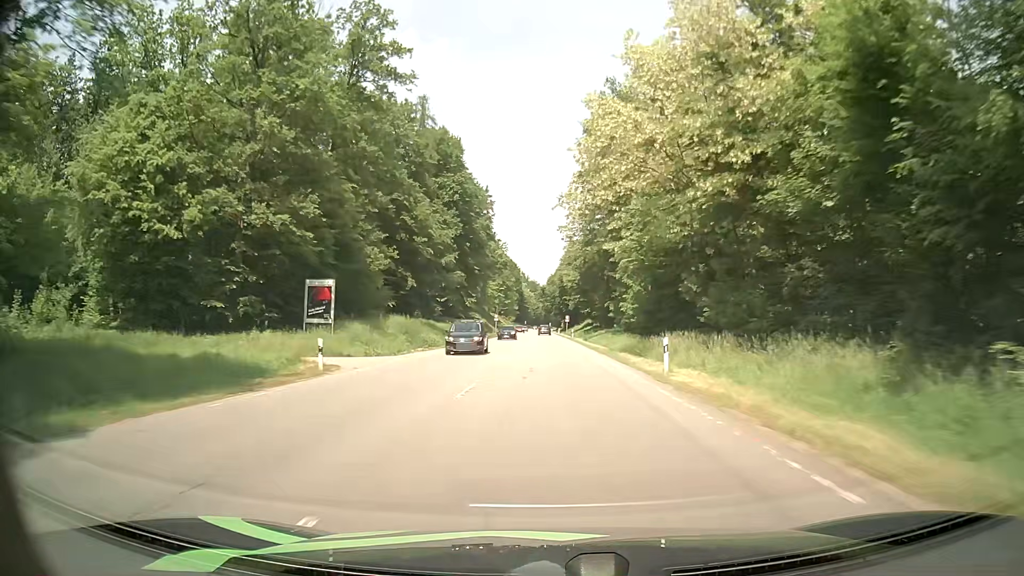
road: secondary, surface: asphalt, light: Day
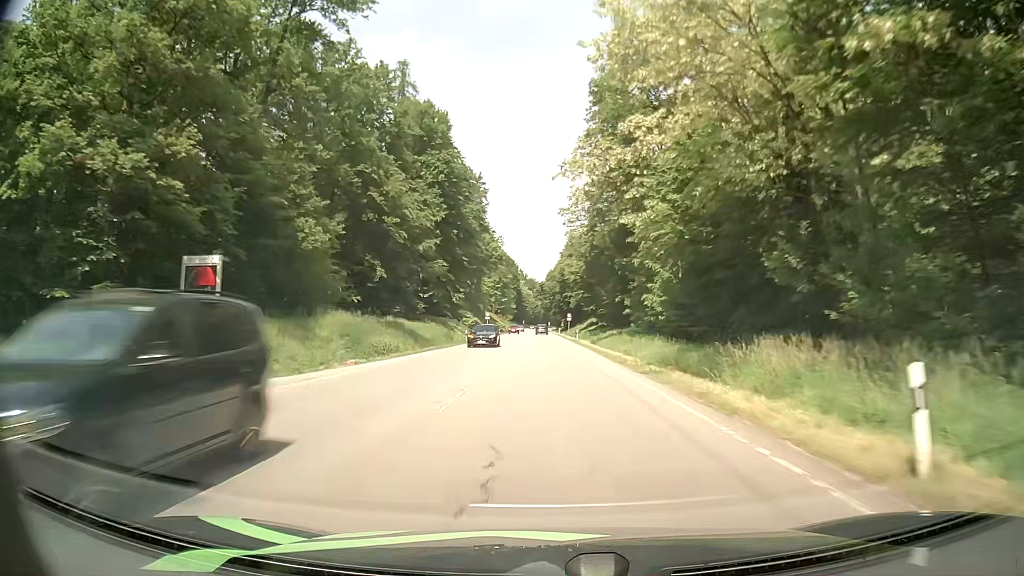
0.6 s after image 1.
(0.0, +14.2) m; 0°
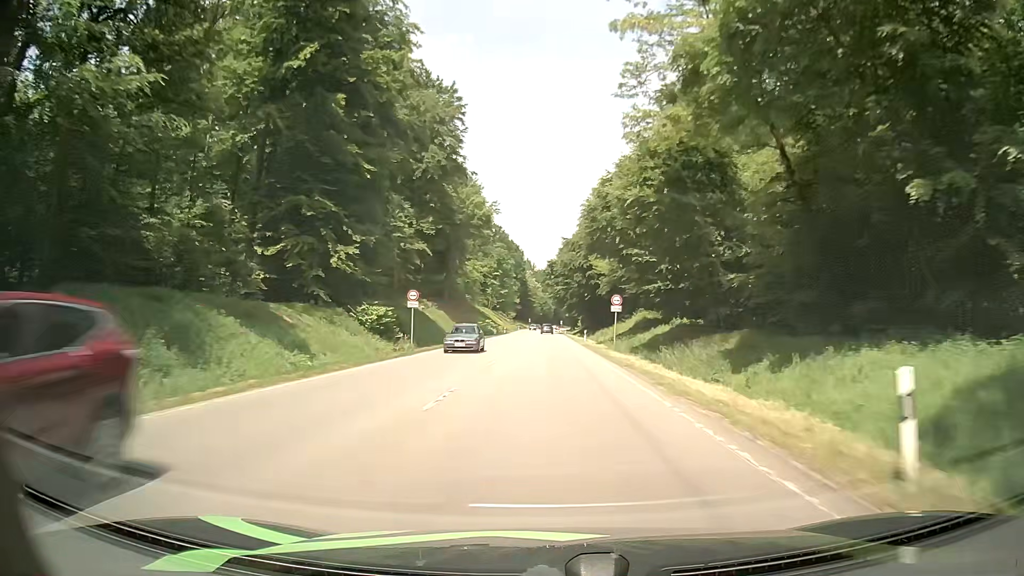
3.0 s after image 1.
(-0.4, +57.1) m; -1°
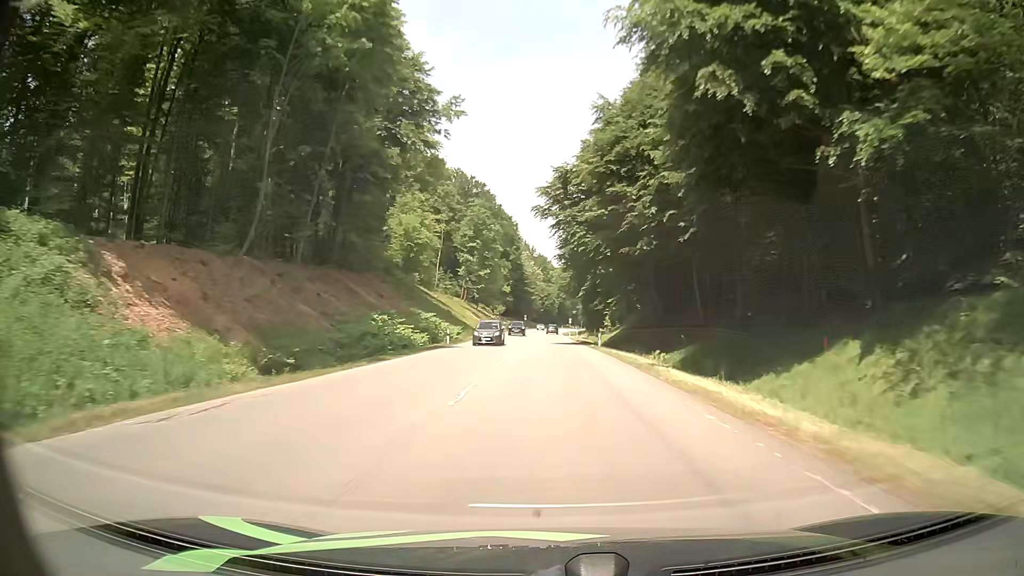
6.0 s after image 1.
(-0.6, +69.7) m; -1°
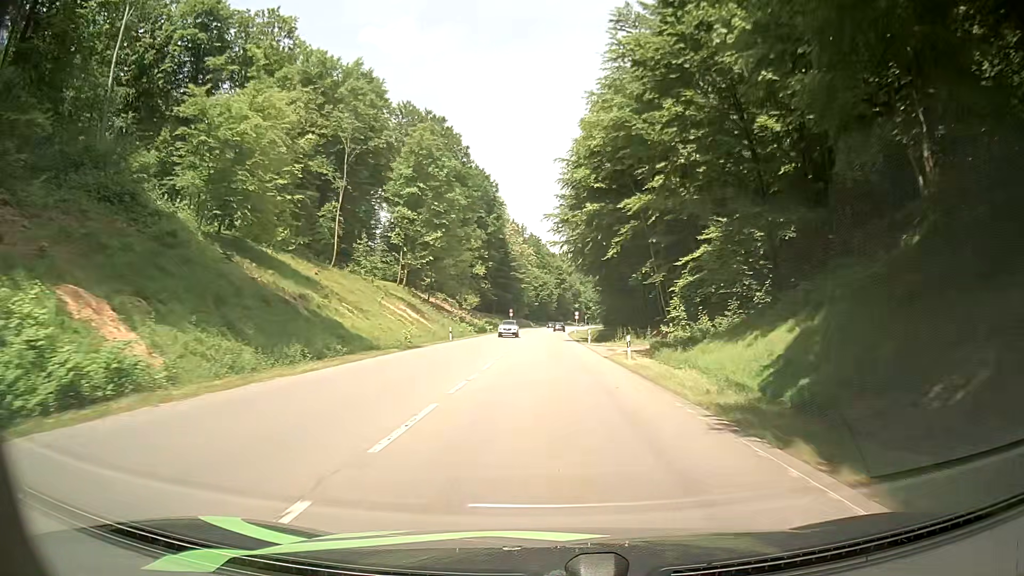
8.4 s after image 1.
(+0.5, +53.3) m; +1°
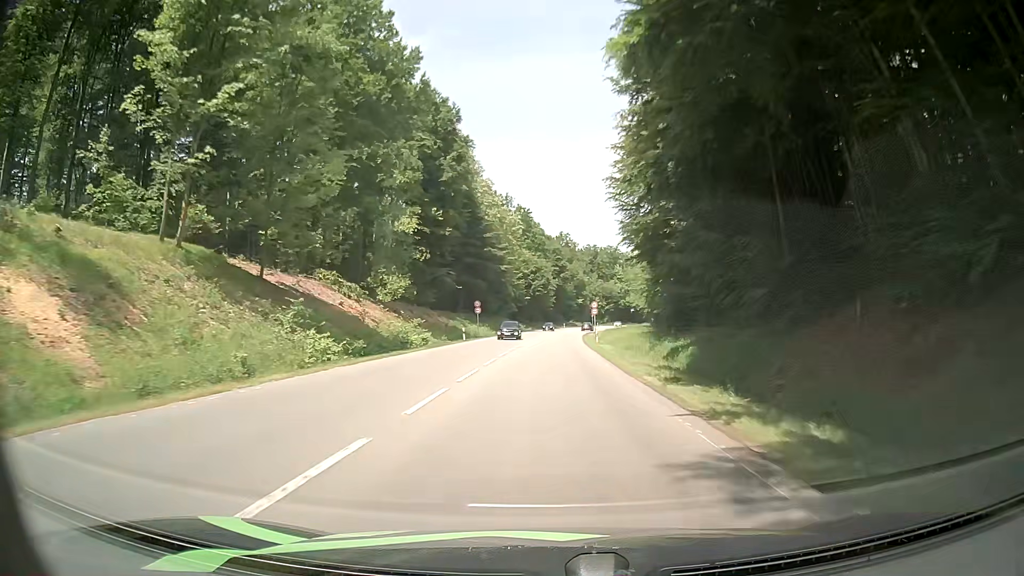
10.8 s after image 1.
(0.0, +50.8) m; 0°
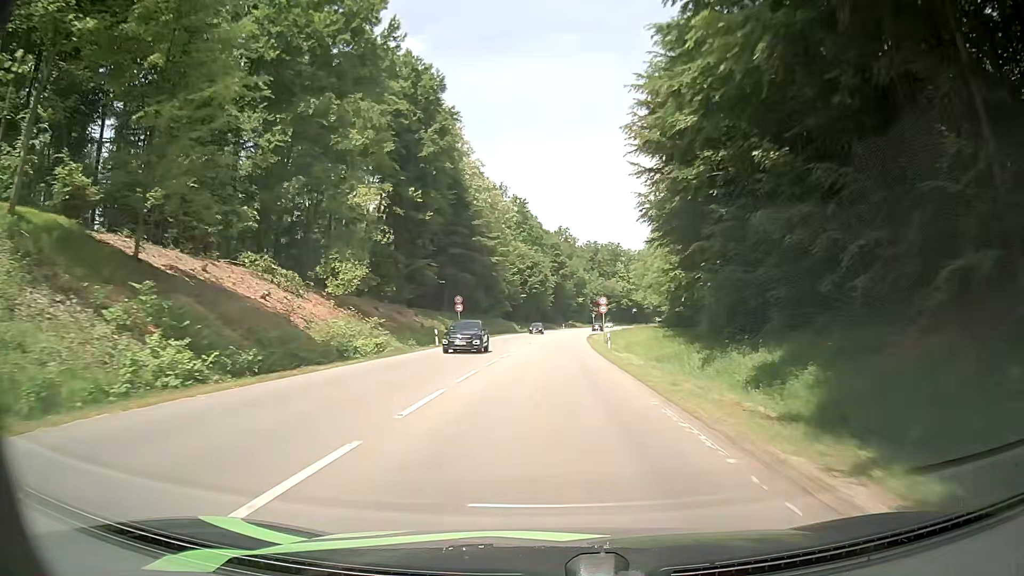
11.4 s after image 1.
(0.0, +12.4) m; 0°
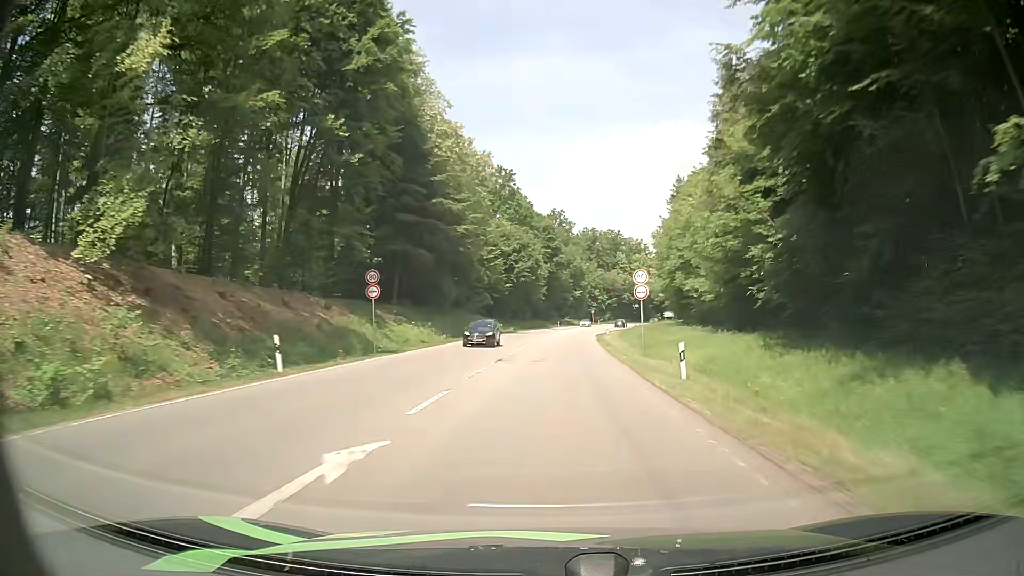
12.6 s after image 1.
(+0.3, +24.5) m; +1°
(0, +10) (0, +20) (+1, +30) (+1, +40) (+2, +50) (+2, +60) (+3, +70) (+4, +80) (+5, +90) (+7, +100) m
